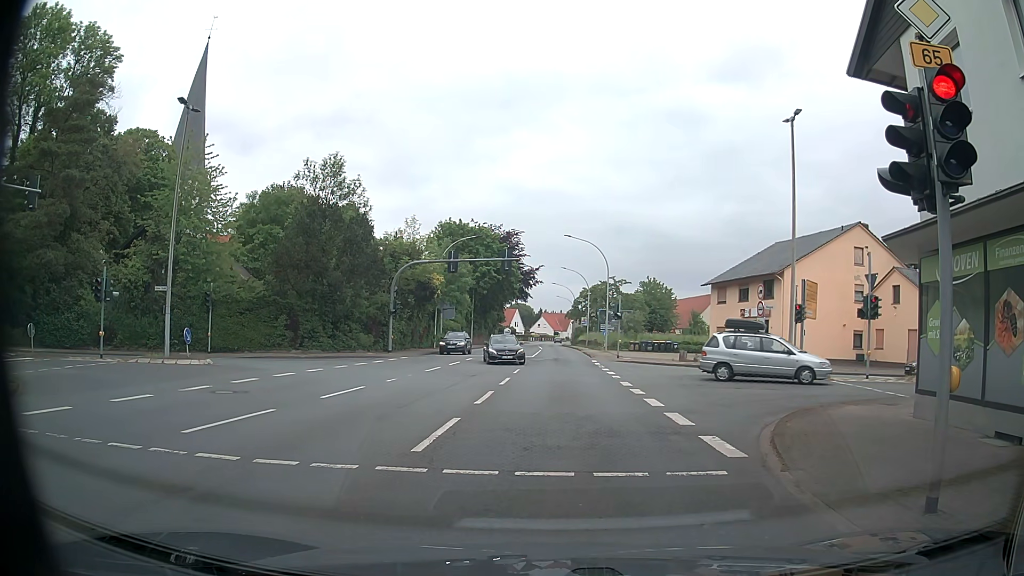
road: primary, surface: asphalt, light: Day
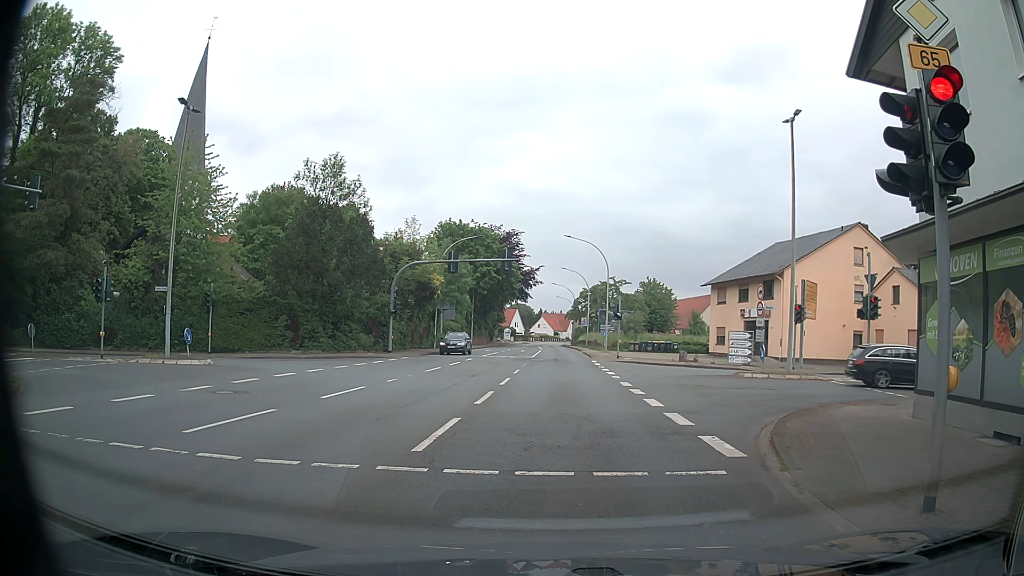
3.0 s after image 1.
(0.0, +0.1) m; 0°
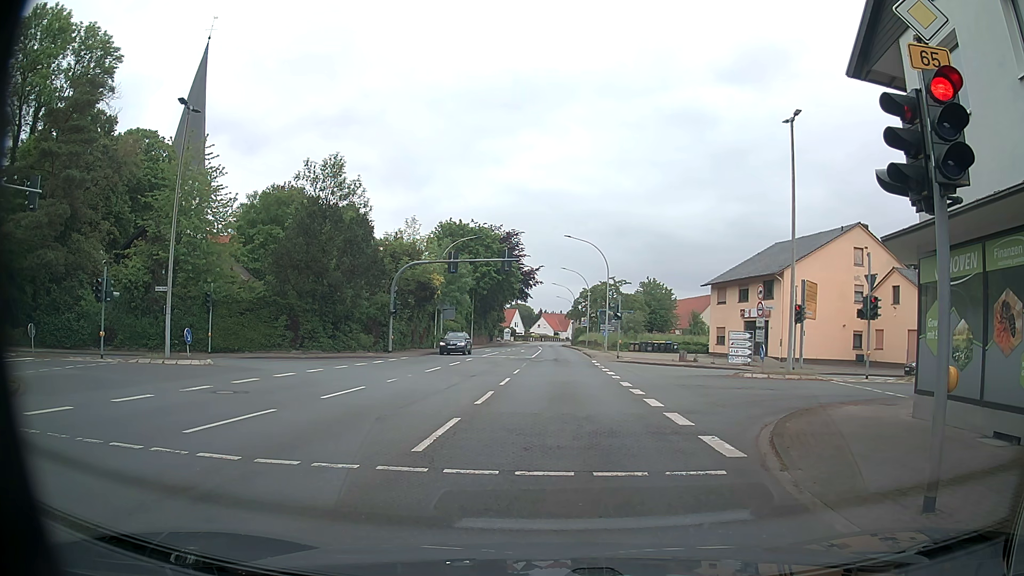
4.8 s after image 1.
(0.0, 0.0) m; 0°
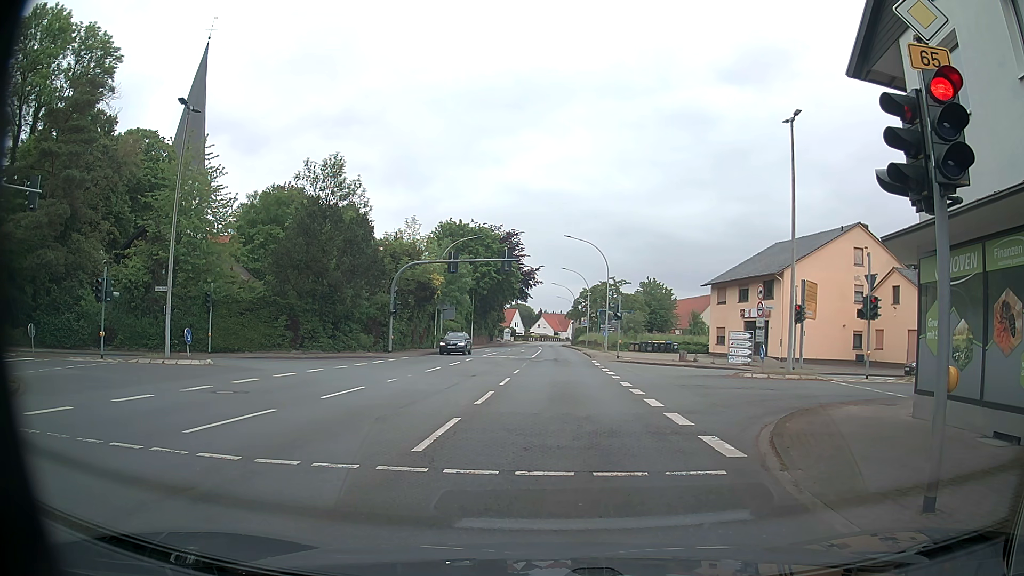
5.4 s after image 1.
(0.0, 0.0) m; 0°
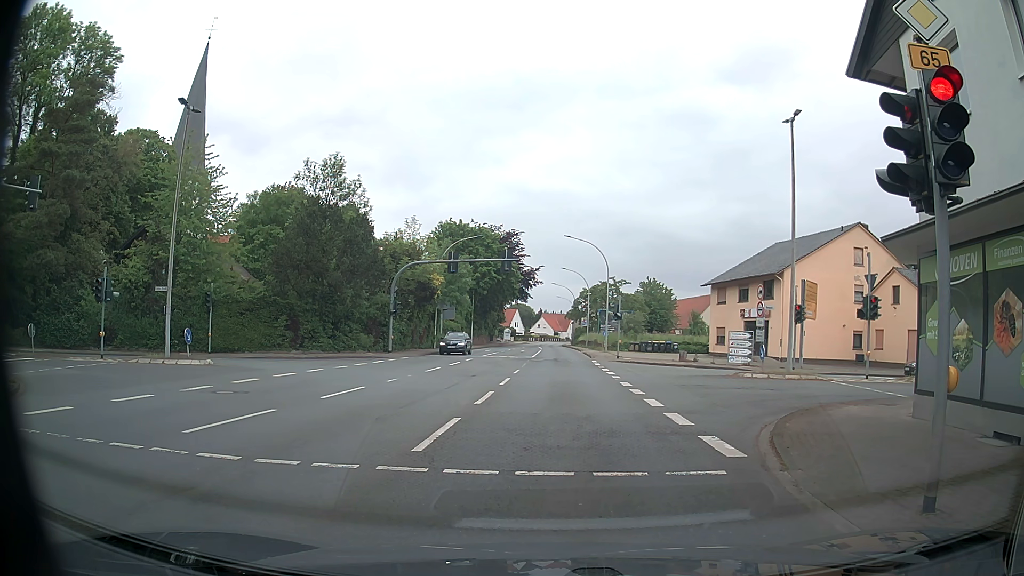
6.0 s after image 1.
(0.0, 0.0) m; 0°
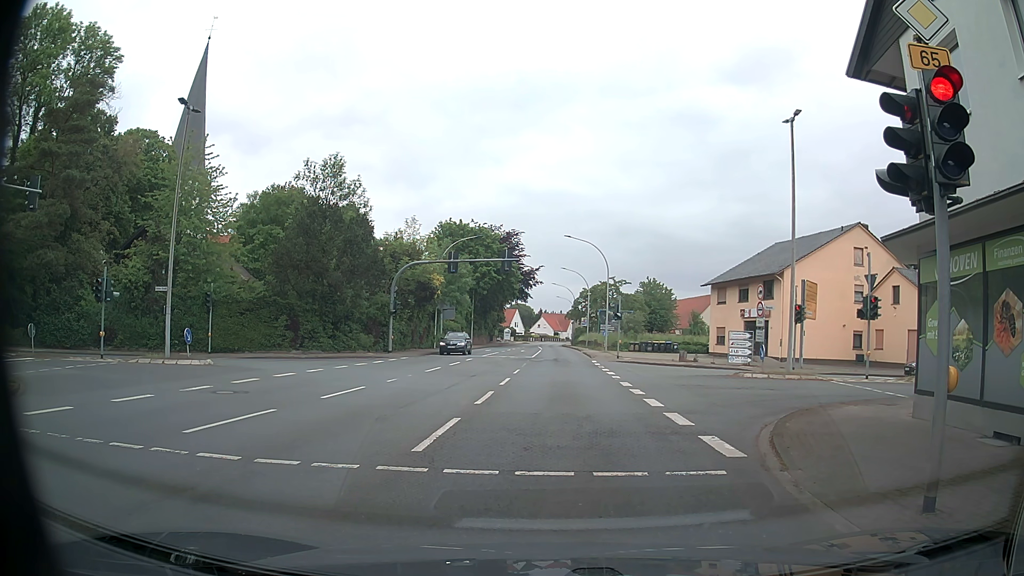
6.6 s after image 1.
(0.0, 0.0) m; 0°
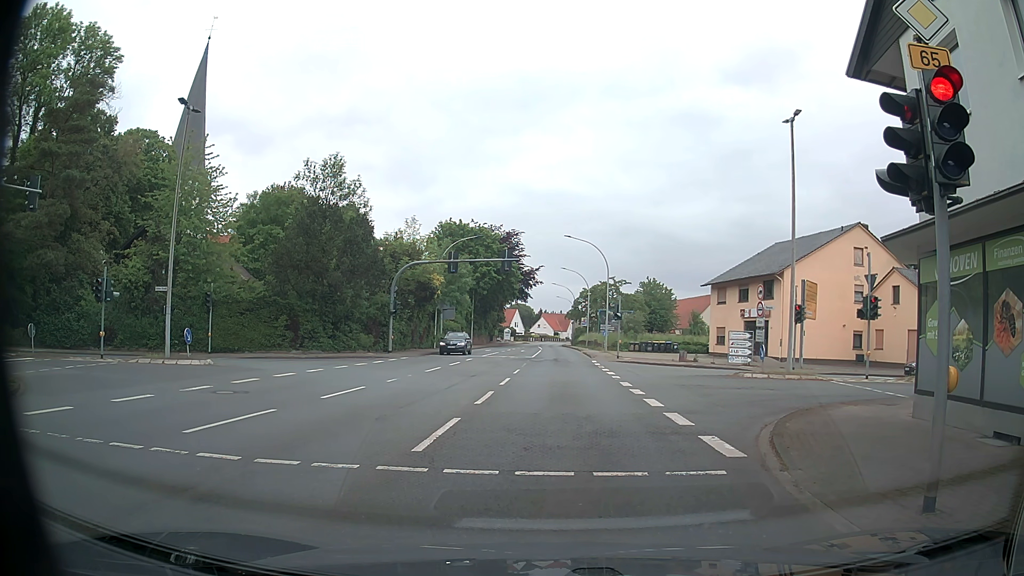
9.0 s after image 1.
(0.0, 0.0) m; 0°
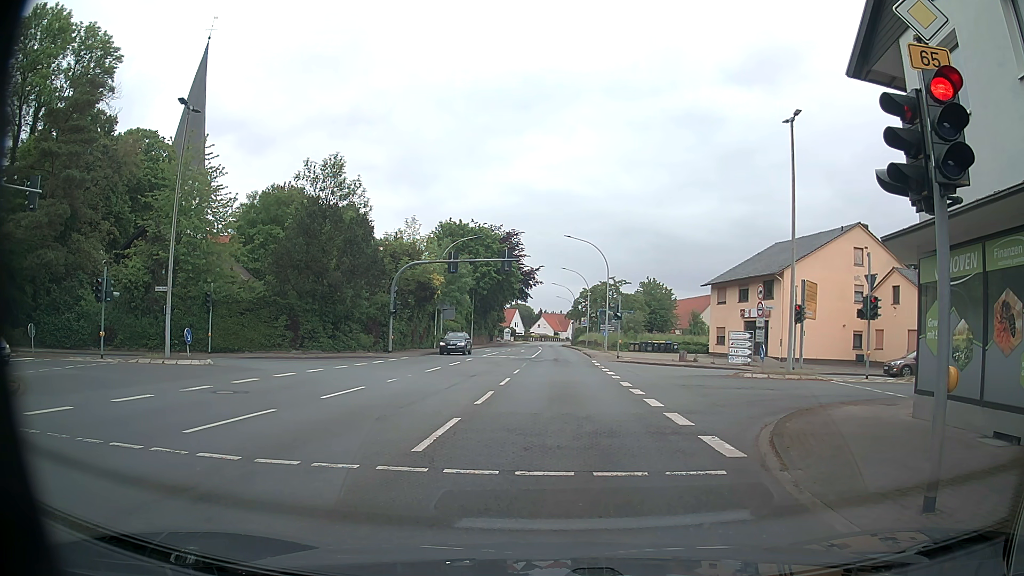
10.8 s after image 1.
(0.0, 0.0) m; 0°
(0, +10) (0, +20) (0, +30) (0, +40) (0, +50) (0, +60) (0, +70) (0, +80) (0, +90) (0, +100) m
